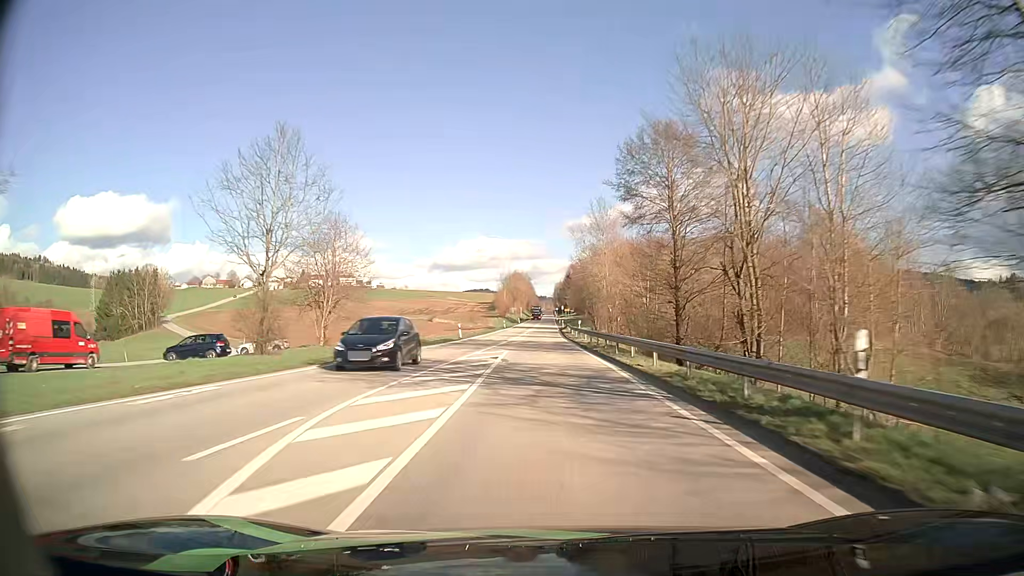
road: secondary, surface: asphalt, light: Day
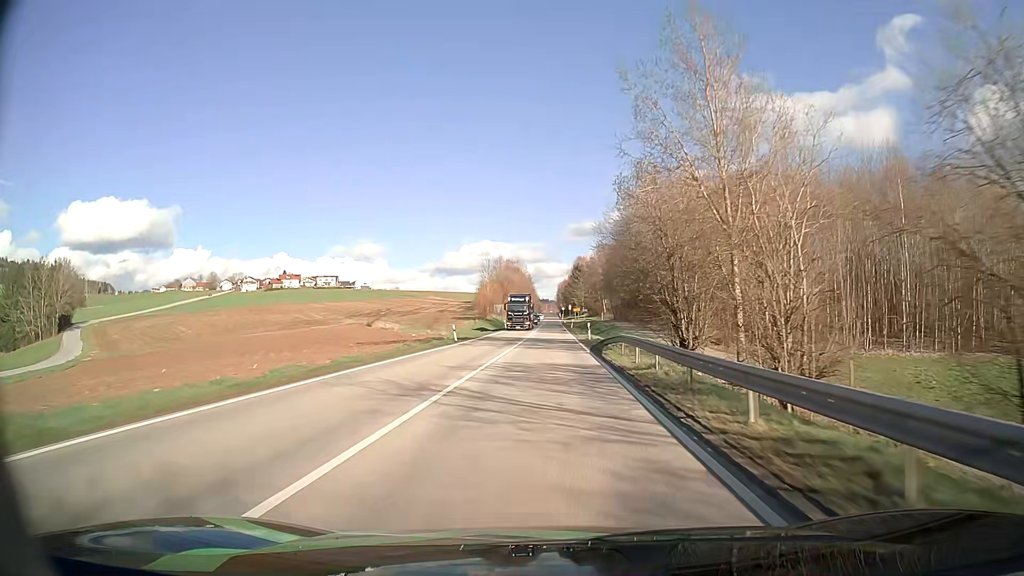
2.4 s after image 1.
(-0.6, +54.8) m; 0°
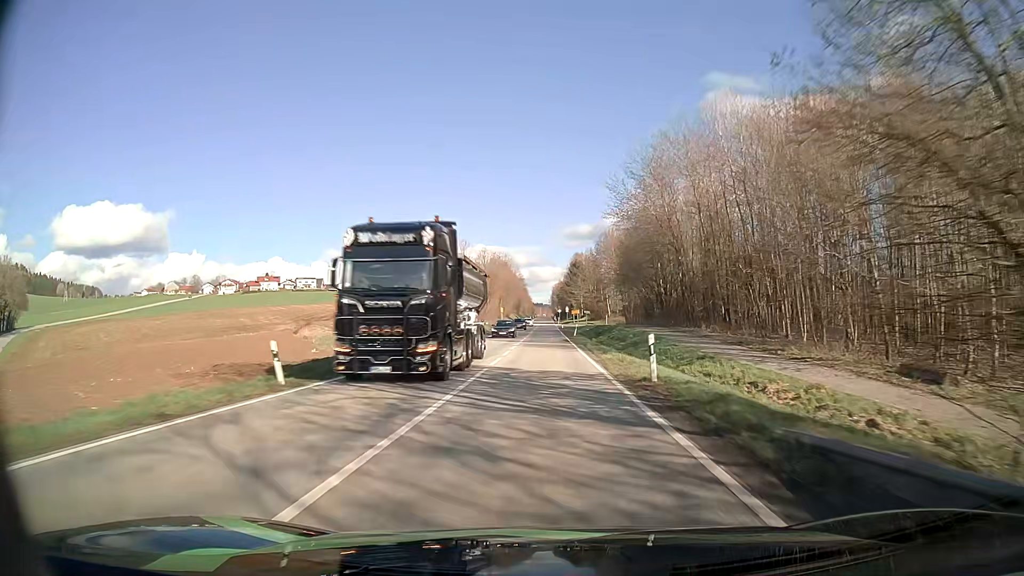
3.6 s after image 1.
(+0.1, +27.4) m; 0°
(0, +10) (0, +20) (0, +30) (0, +40) (0, +50) (0, +60) (0, +70) (0, +80) (0, +90) (0, +100) m
